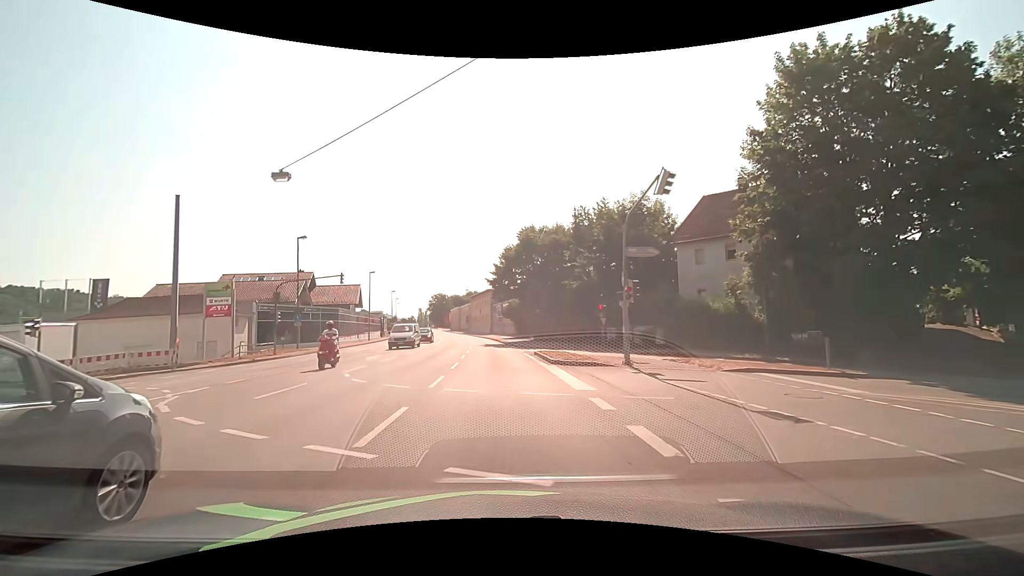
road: primary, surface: asphalt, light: Day
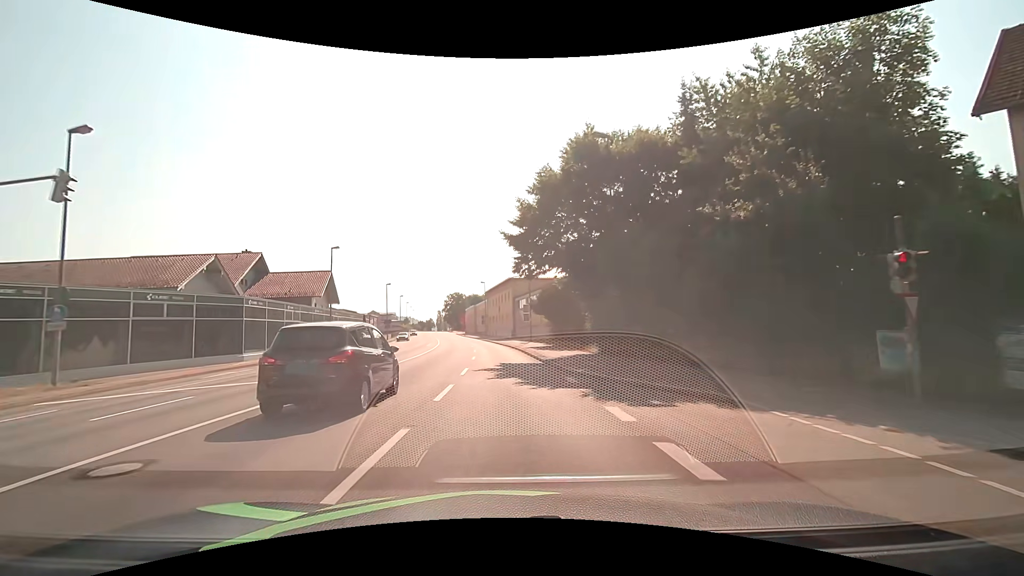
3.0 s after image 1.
(-0.6, +26.0) m; -2°
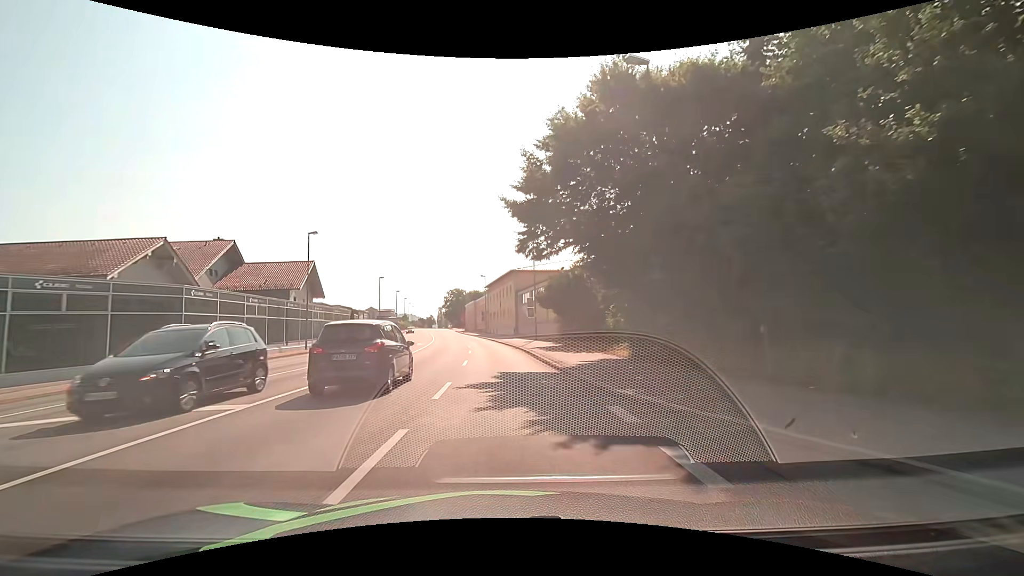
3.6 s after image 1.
(0.0, +6.3) m; 0°
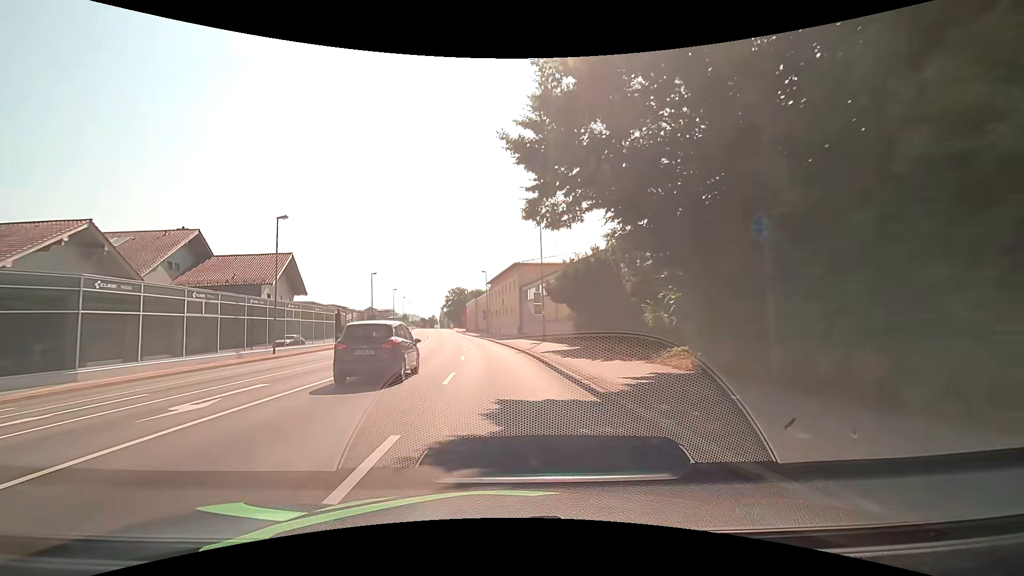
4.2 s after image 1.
(0.0, +6.6) m; 0°
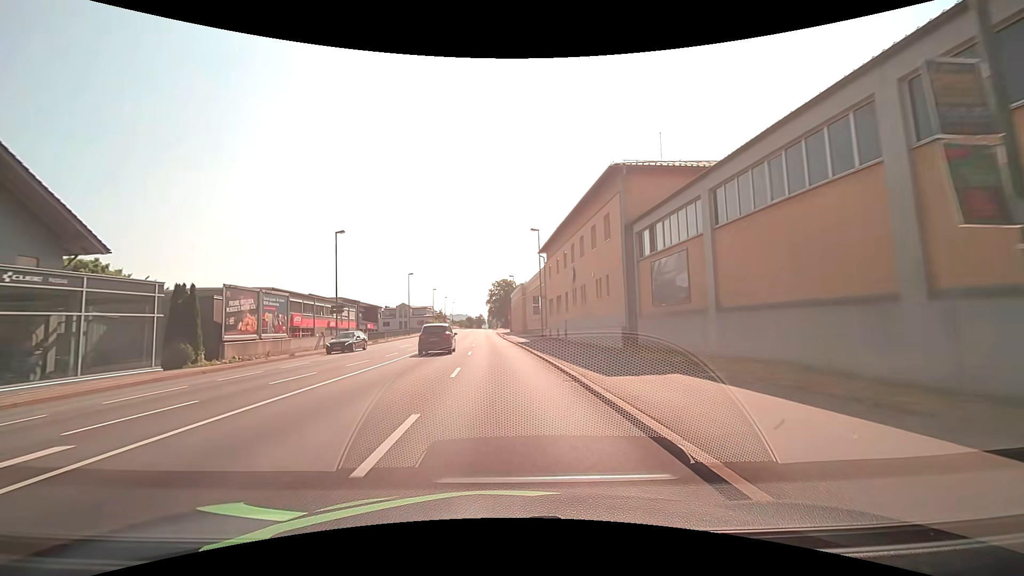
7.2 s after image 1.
(-1.6, +35.2) m; -6°
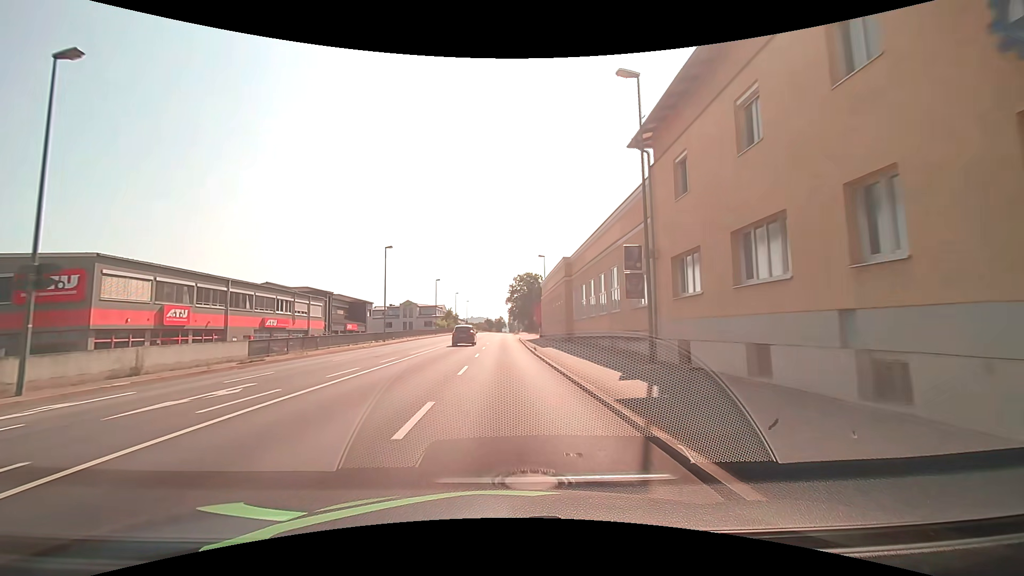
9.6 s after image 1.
(-0.8, +29.4) m; -3°
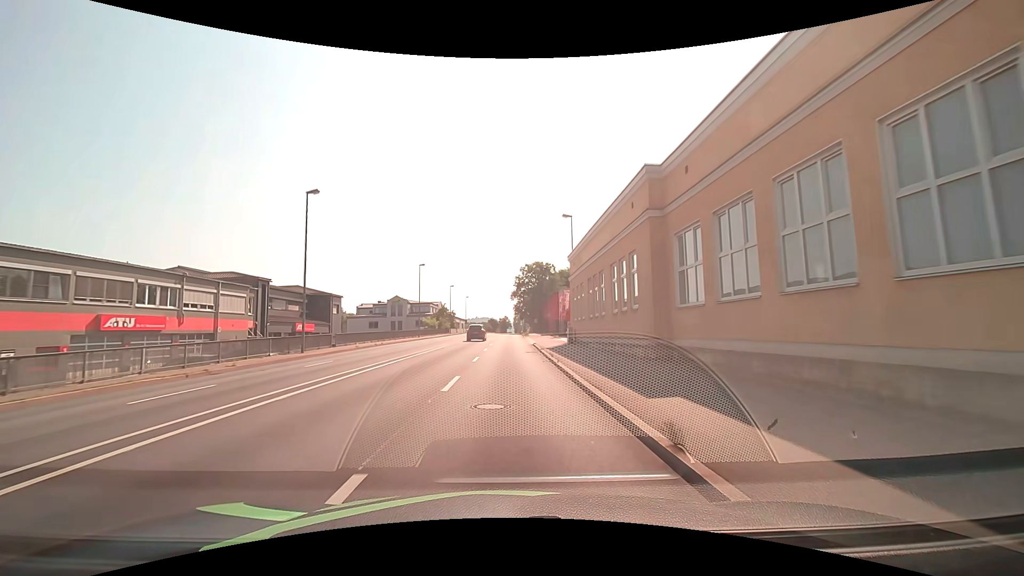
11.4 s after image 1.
(-0.1, +22.4) m; -1°
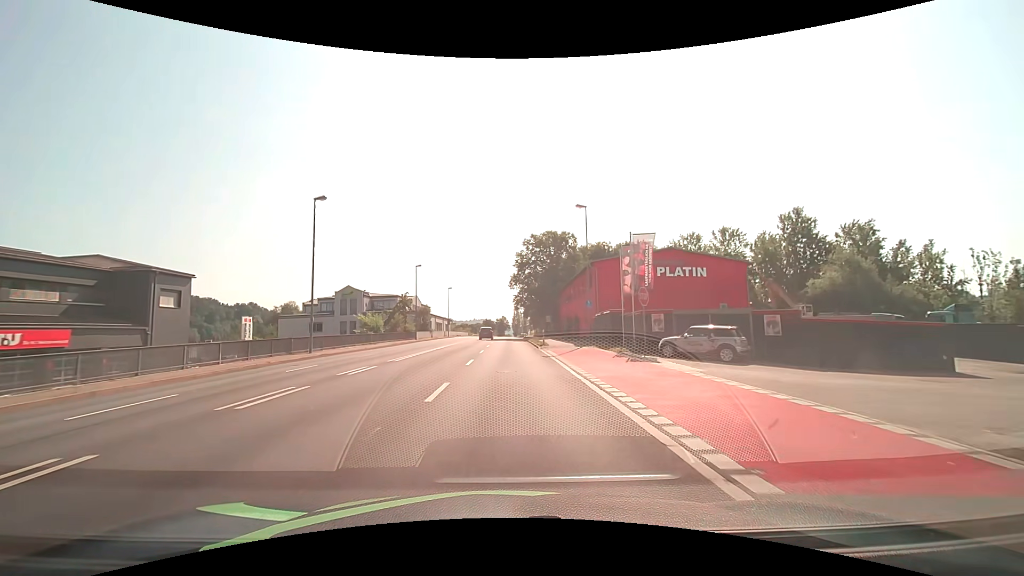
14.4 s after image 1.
(+0.8, +37.7) m; +2°
(0, +10) (0, +20) (0, +30) (0, +40) (0, +50) (0, +60) (0, +70) (0, +80) (0, +90) (0, +100) m
